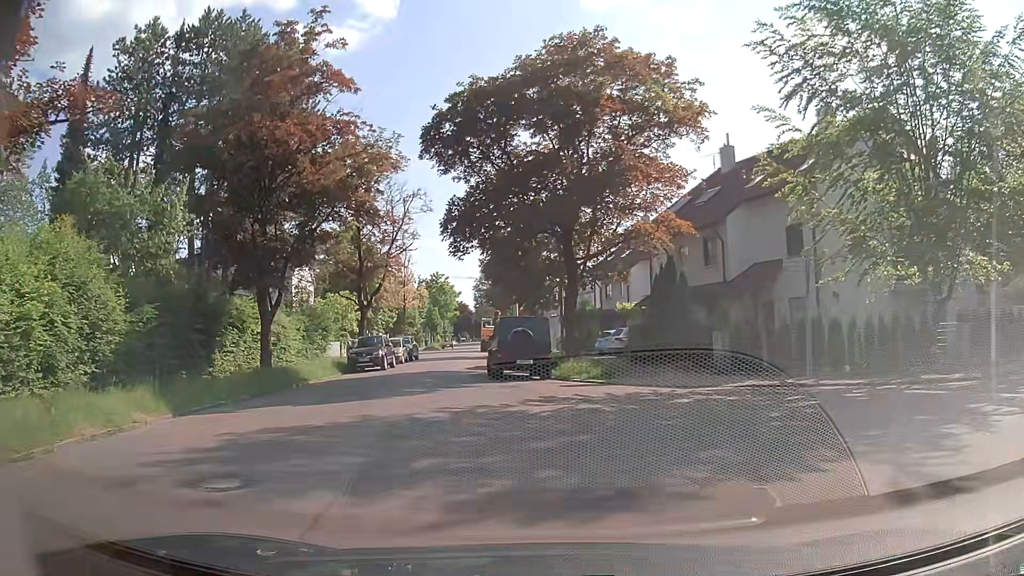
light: Day
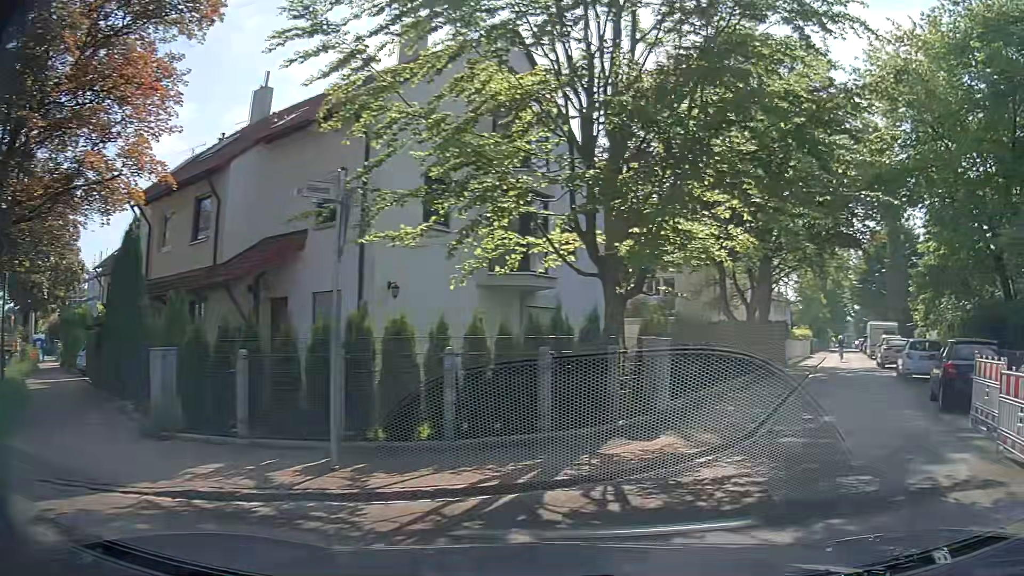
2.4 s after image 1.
(+3.0, +10.1) m; +42°
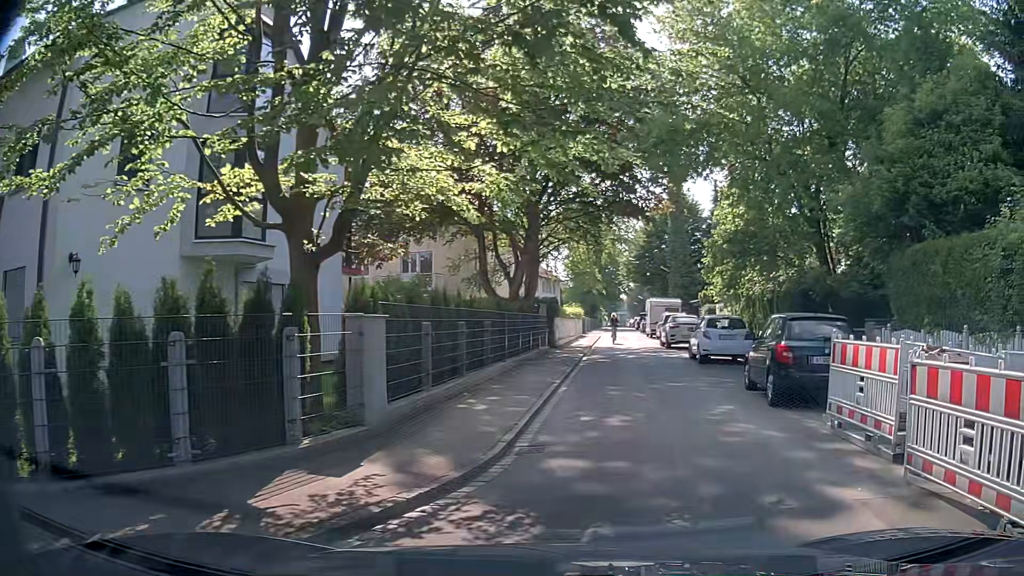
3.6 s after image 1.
(+0.5, +3.2) m; +18°
